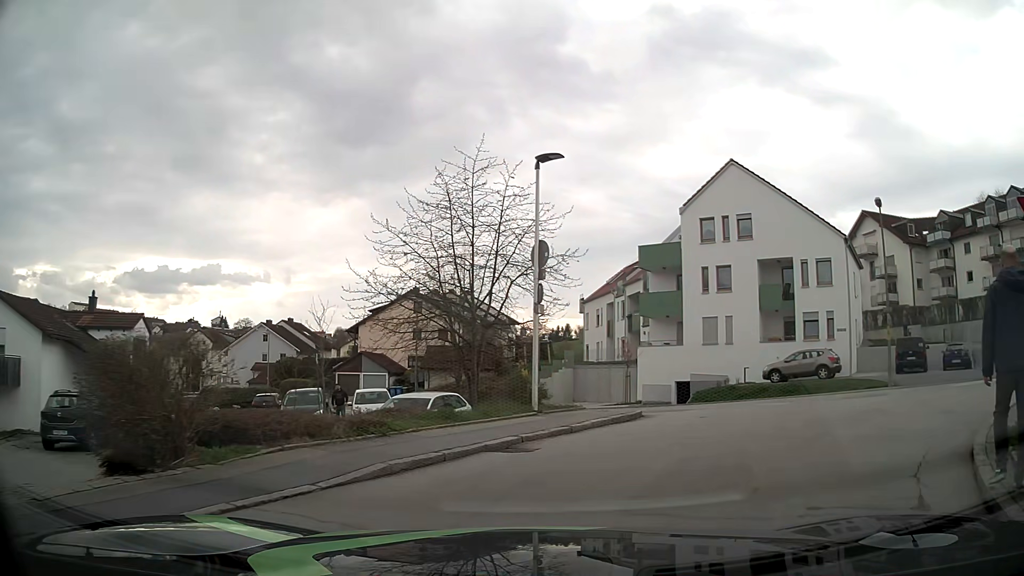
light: Day
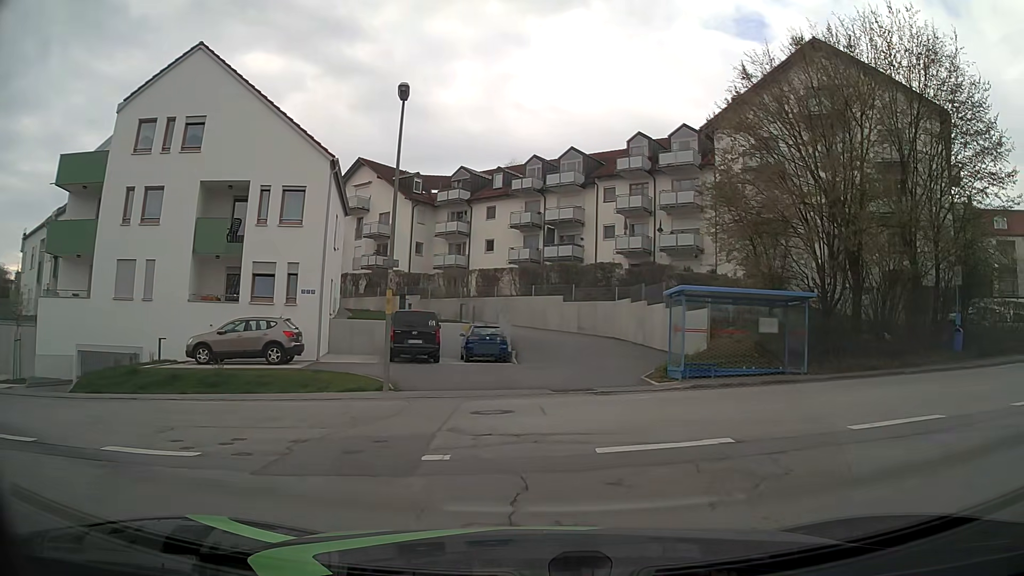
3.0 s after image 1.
(+4.3, +10.9) m; +46°
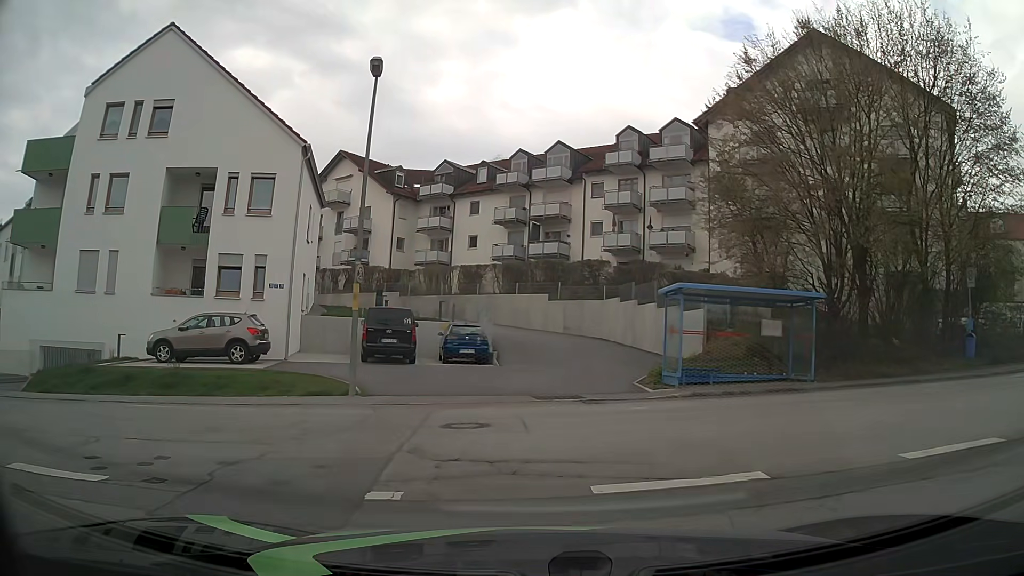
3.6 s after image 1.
(0.0, +1.6) m; -1°
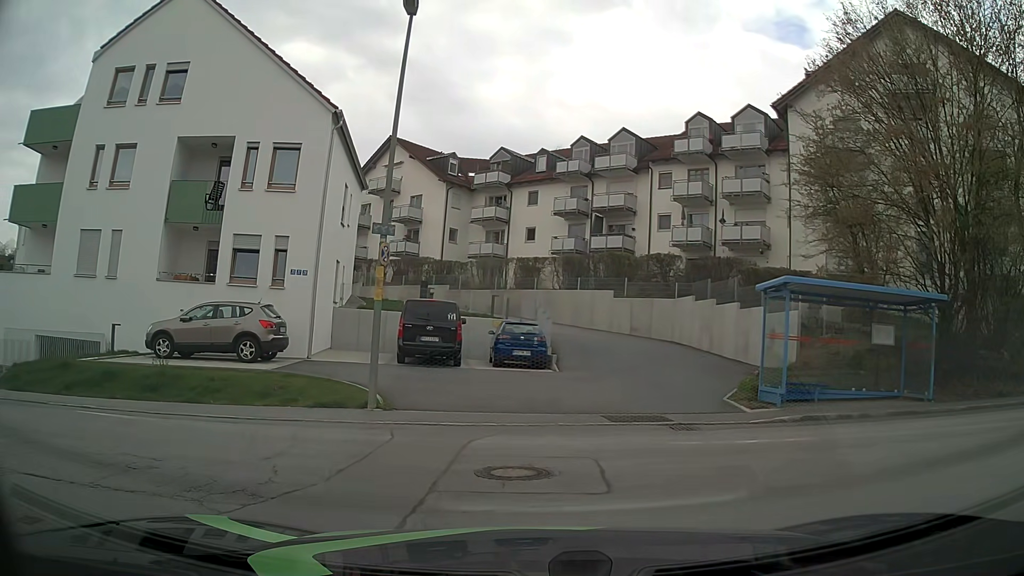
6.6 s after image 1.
(+0.1, +3.3) m; -3°
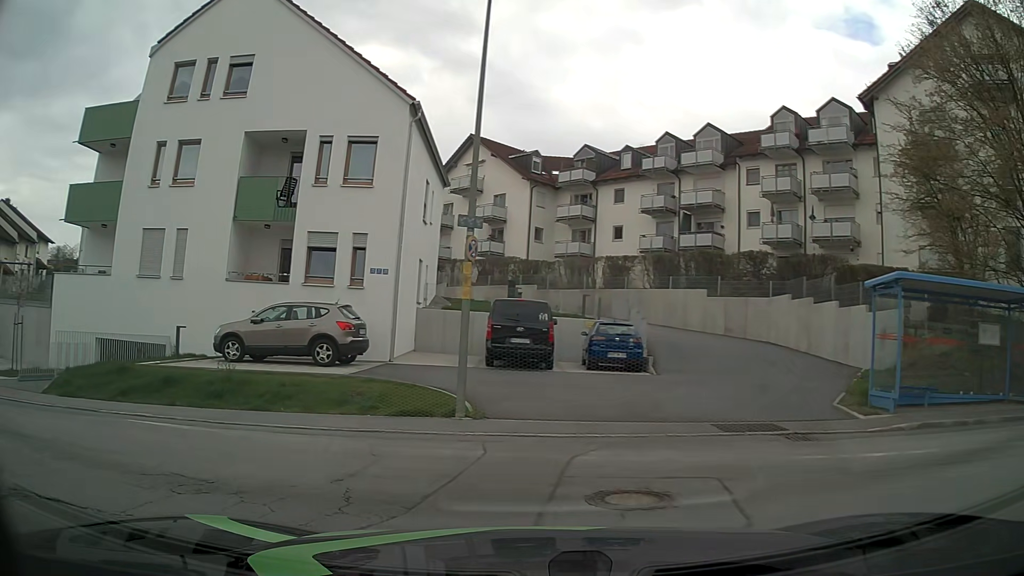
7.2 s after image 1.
(-0.1, +1.2) m; -8°
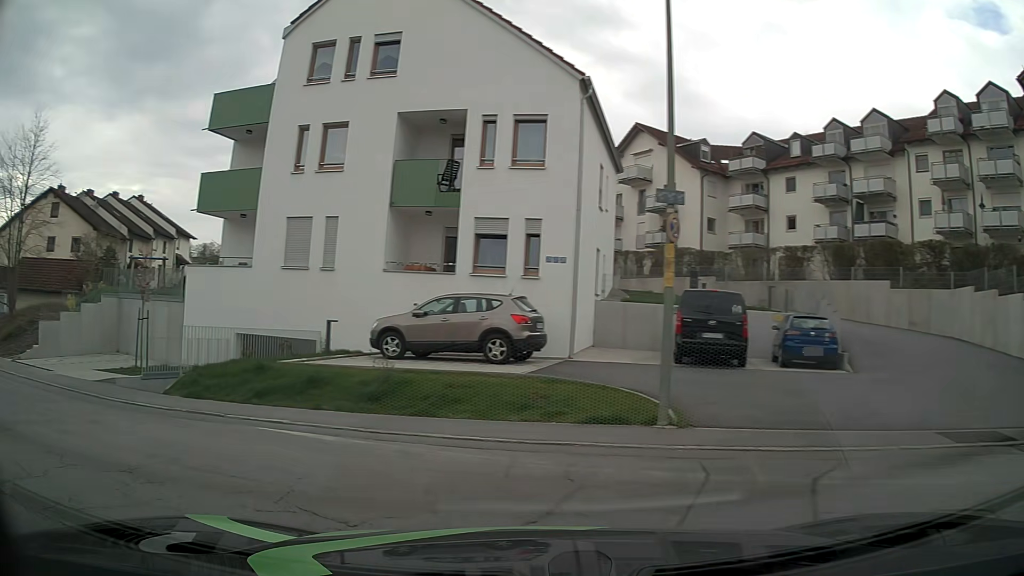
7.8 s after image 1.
(-0.2, +1.8) m; -13°
